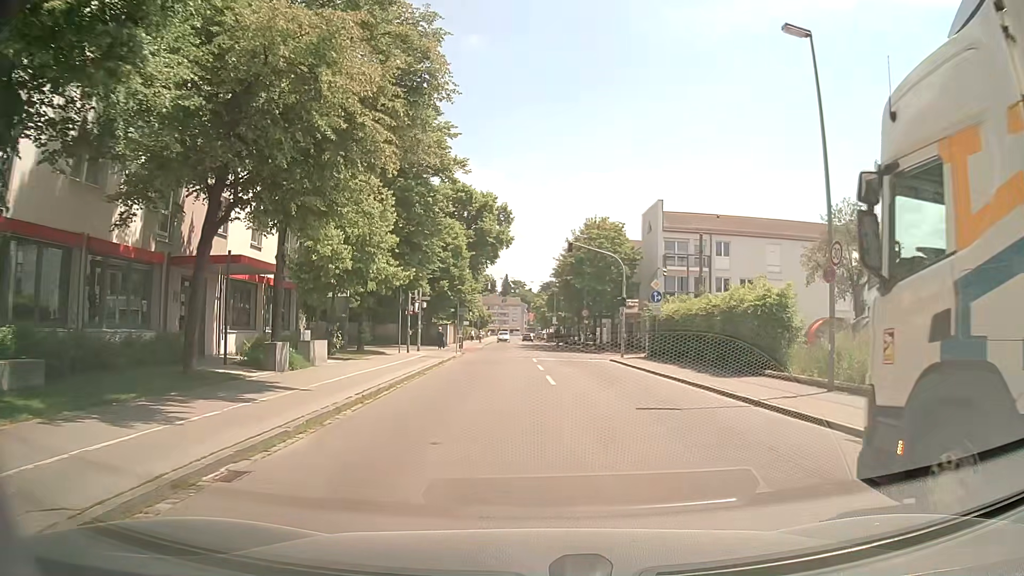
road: tertiary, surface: asphalt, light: Day
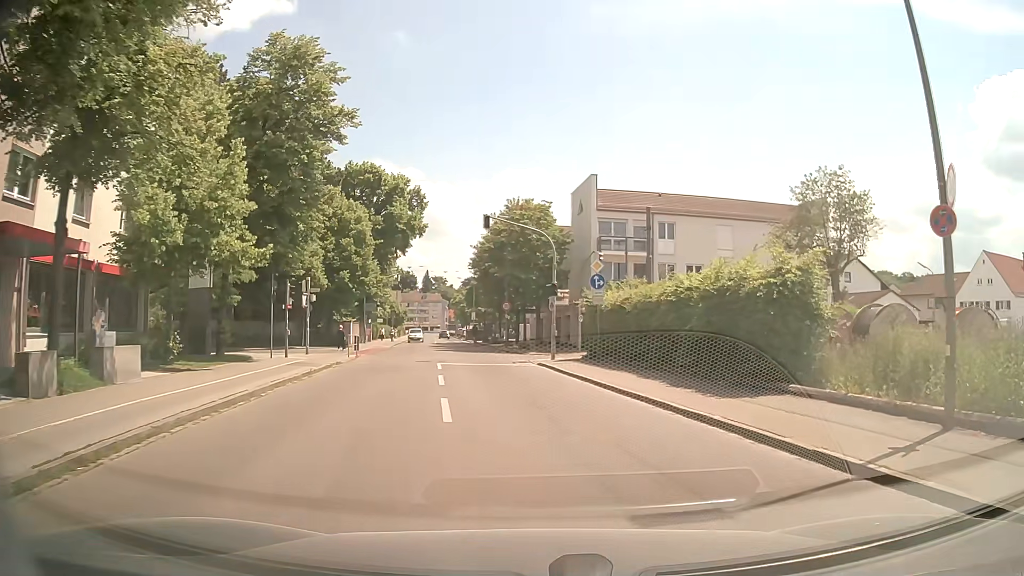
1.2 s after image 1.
(+0.4, +7.3) m; +8°
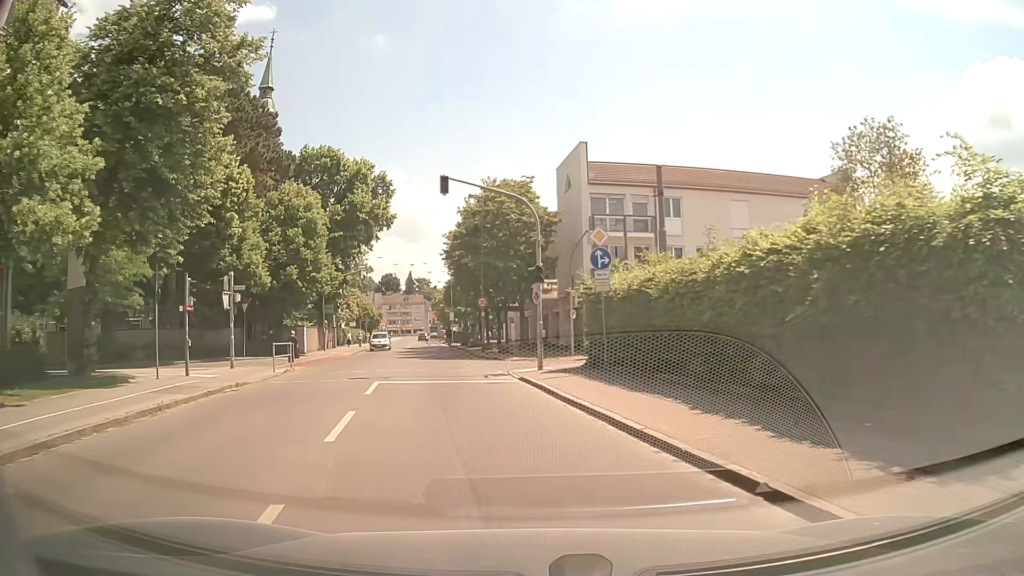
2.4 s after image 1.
(+0.1, +7.6) m; 0°
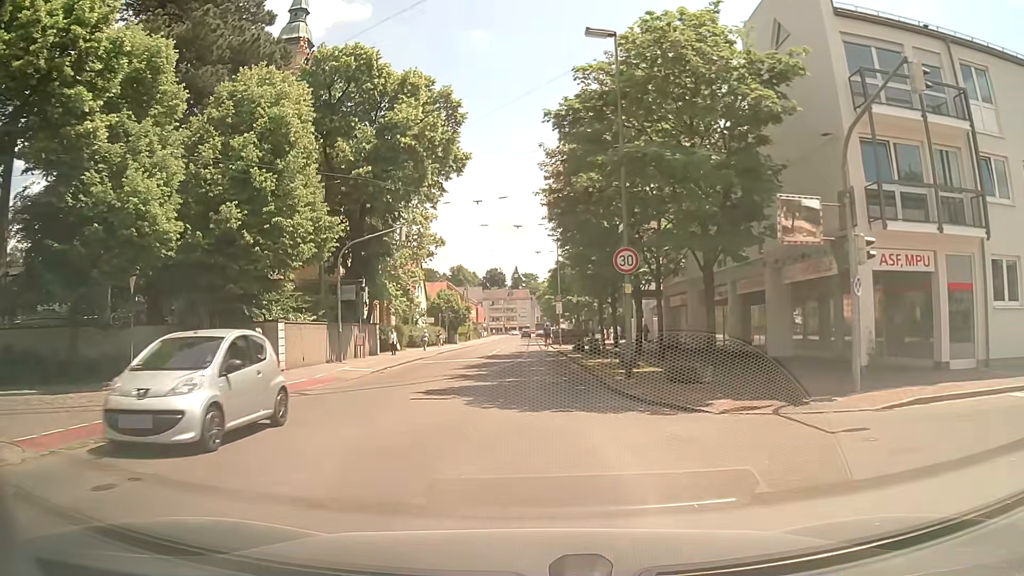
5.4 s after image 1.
(-2.0, +21.2) m; -9°
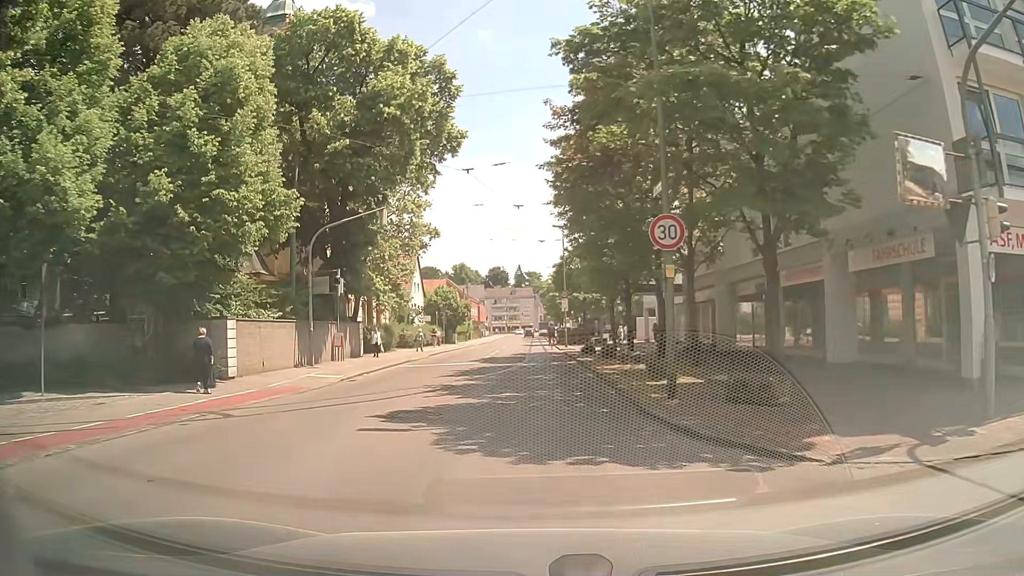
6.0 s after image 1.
(0.0, +4.5) m; 0°
